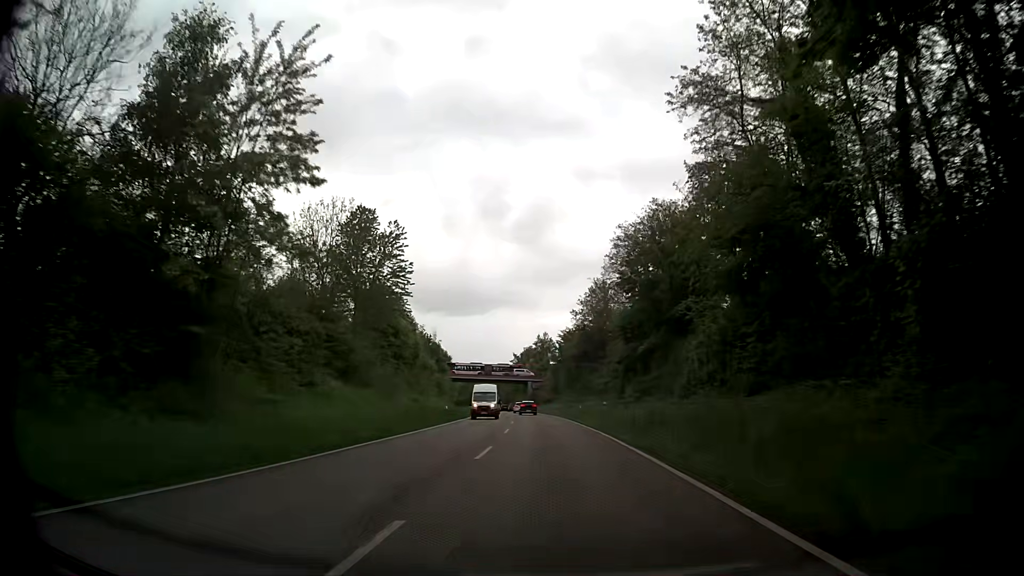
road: primary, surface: asphalt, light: Day
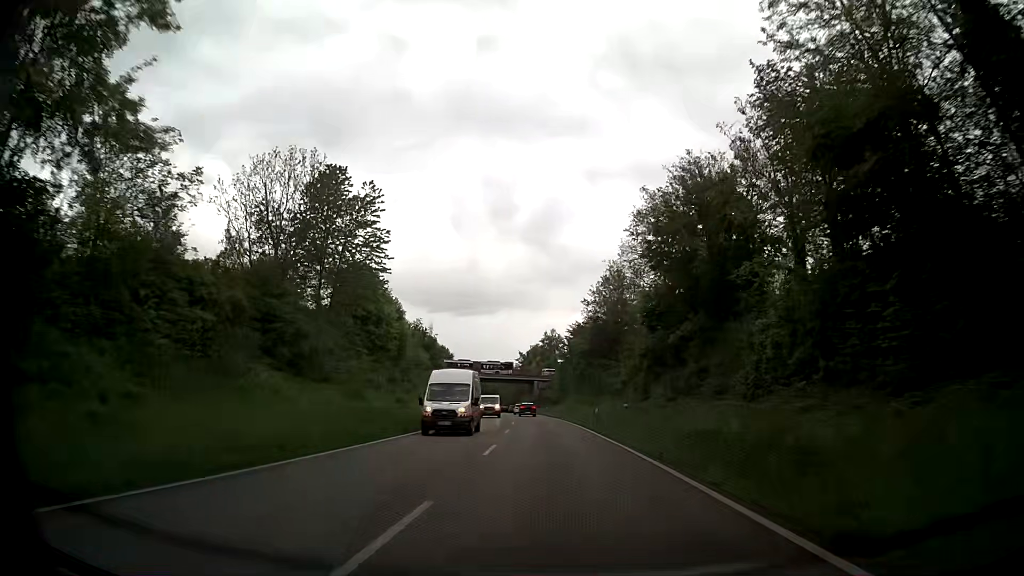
(-0.1, +10.5) m; -1°
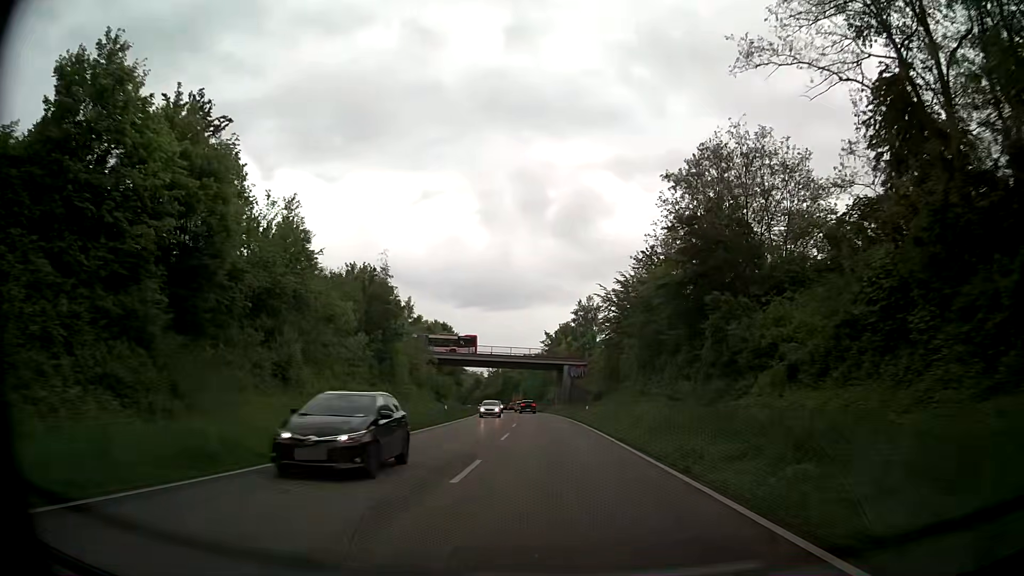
(-1.1, +42.2) m; -3°
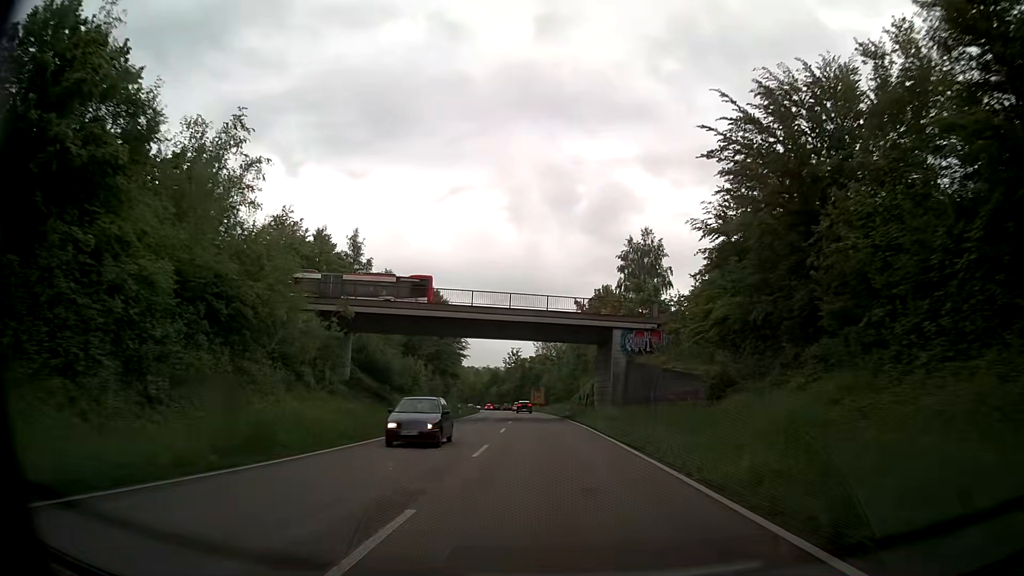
(-0.9, +43.2) m; -2°
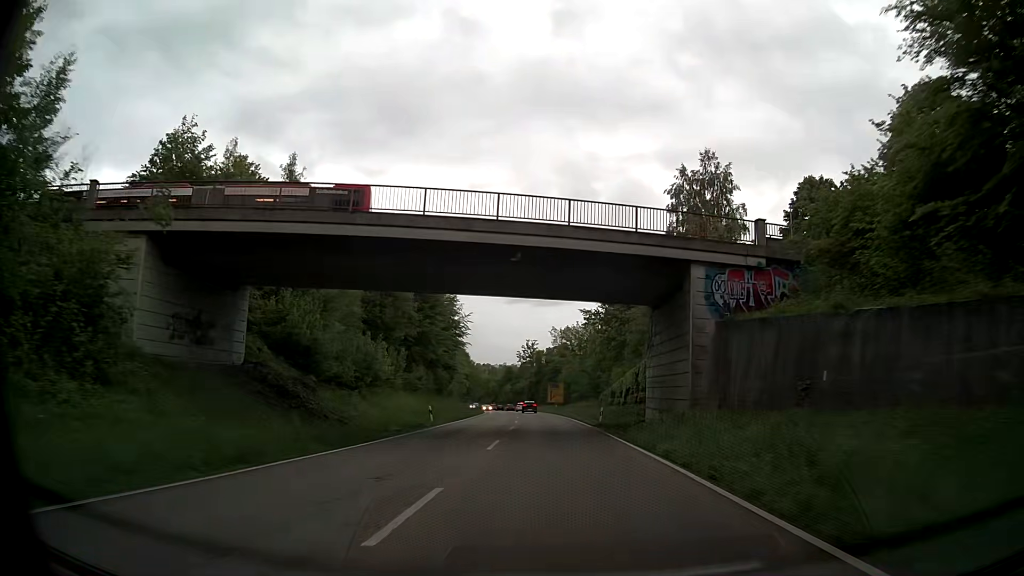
(-0.5, +22.0) m; -2°
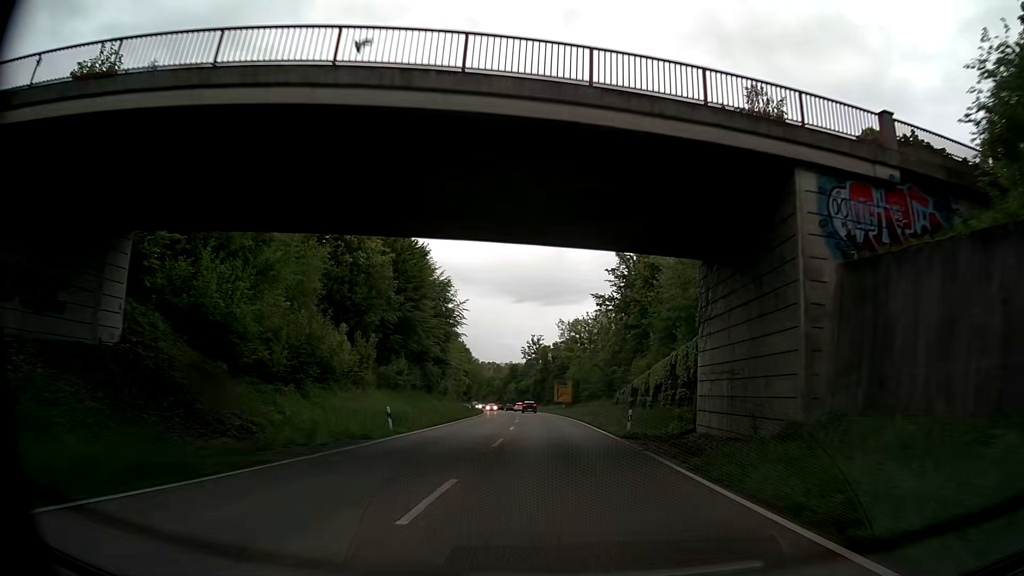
(-0.1, +11.1) m; -1°
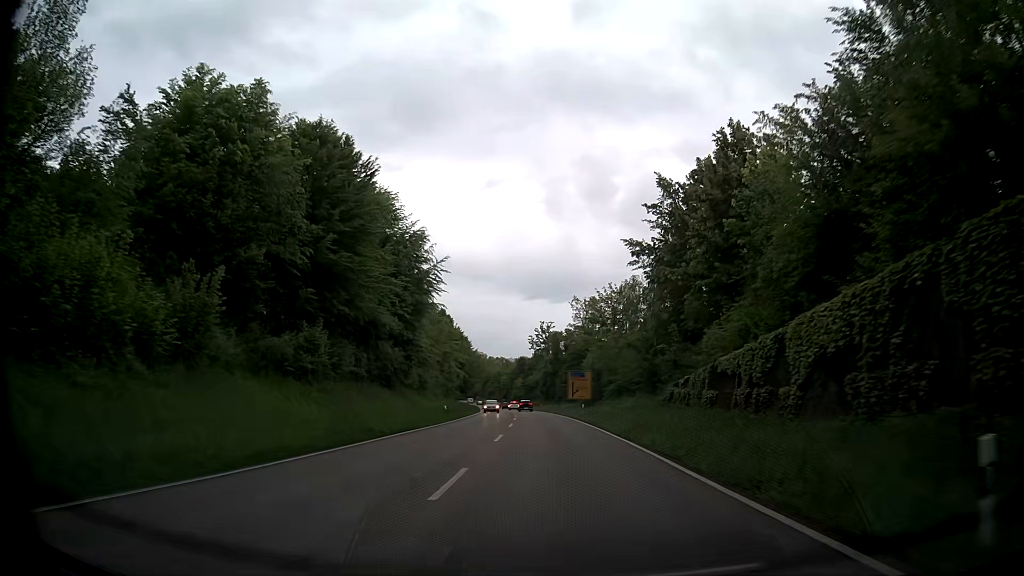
(0.0, +22.4) m; -1°
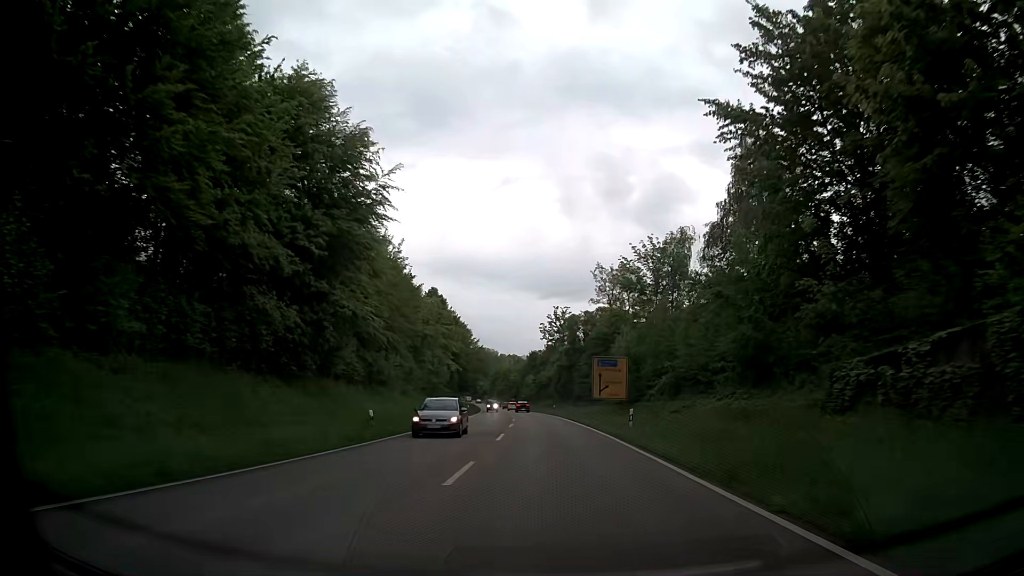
(-0.1, +22.7) m; -1°
(0, +10) (0, +20) (0, +30) (-1, +40) (-1, +50) (-2, +60) (-3, +70) (-3, +80) (-4, +90) (-5, +100) m
